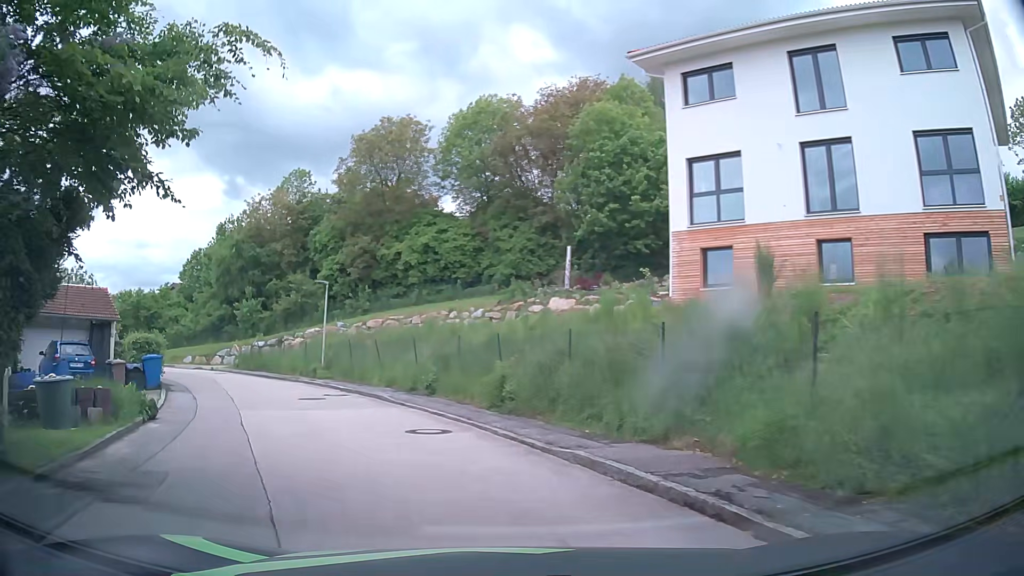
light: Day
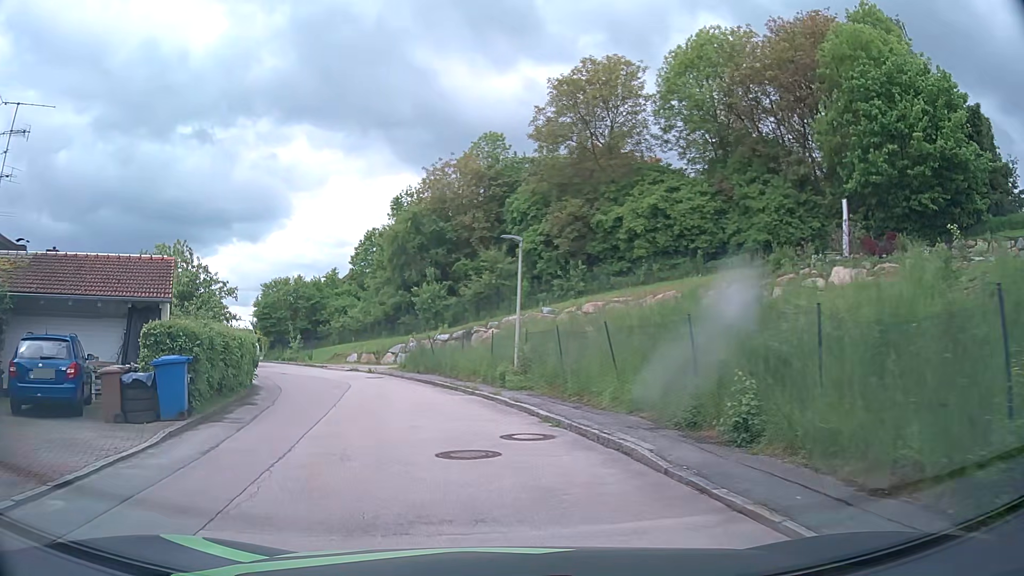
(-1.9, +10.7) m; -18°
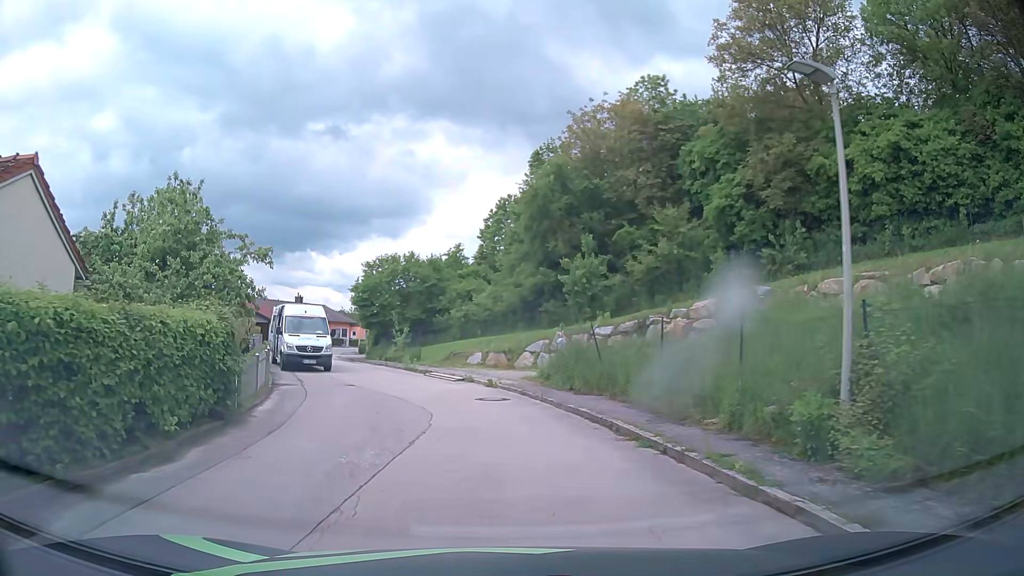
(-1.5, +12.0) m; -12°
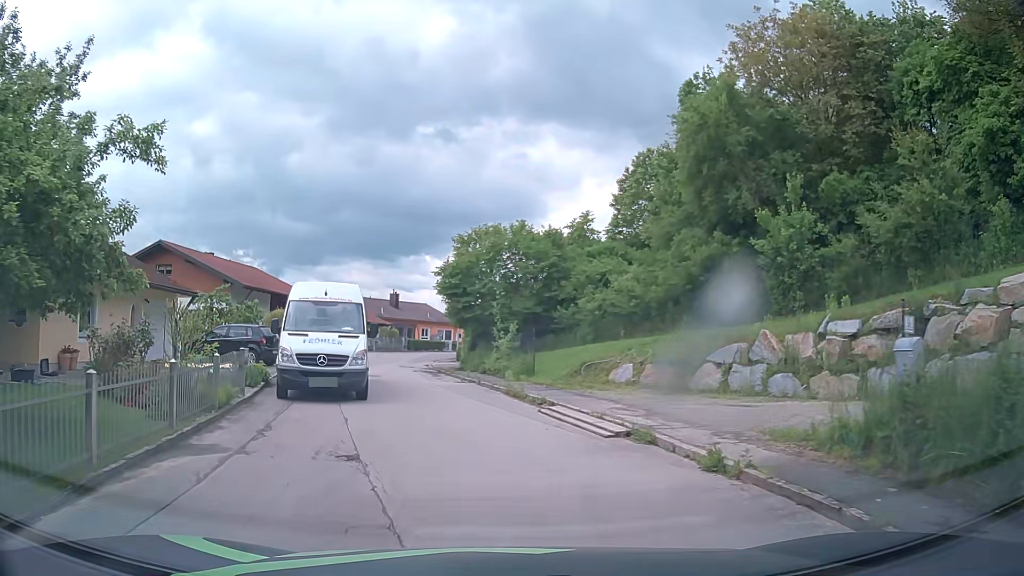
(-1.1, +11.9) m; -10°
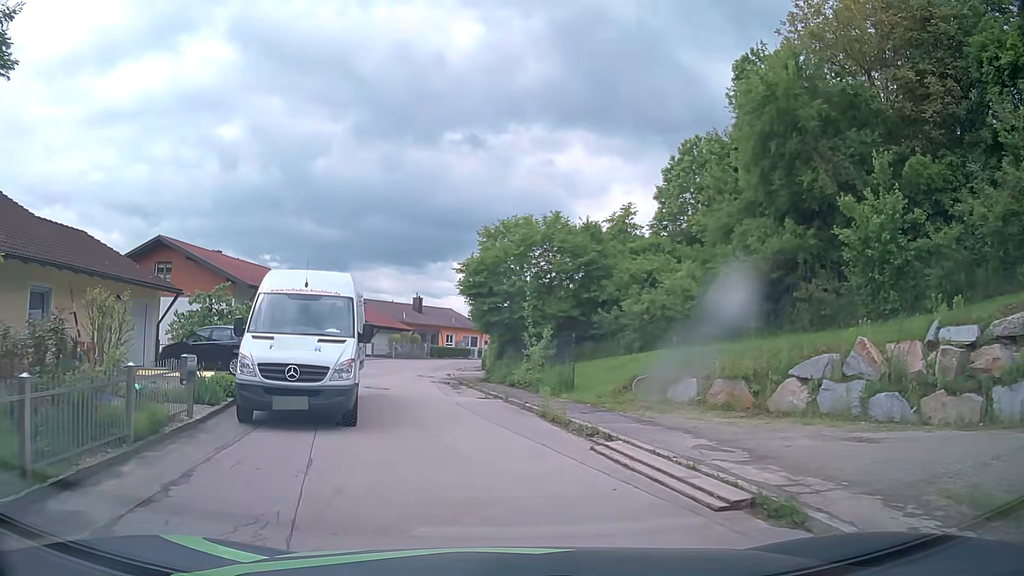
(-0.1, +3.7) m; -3°
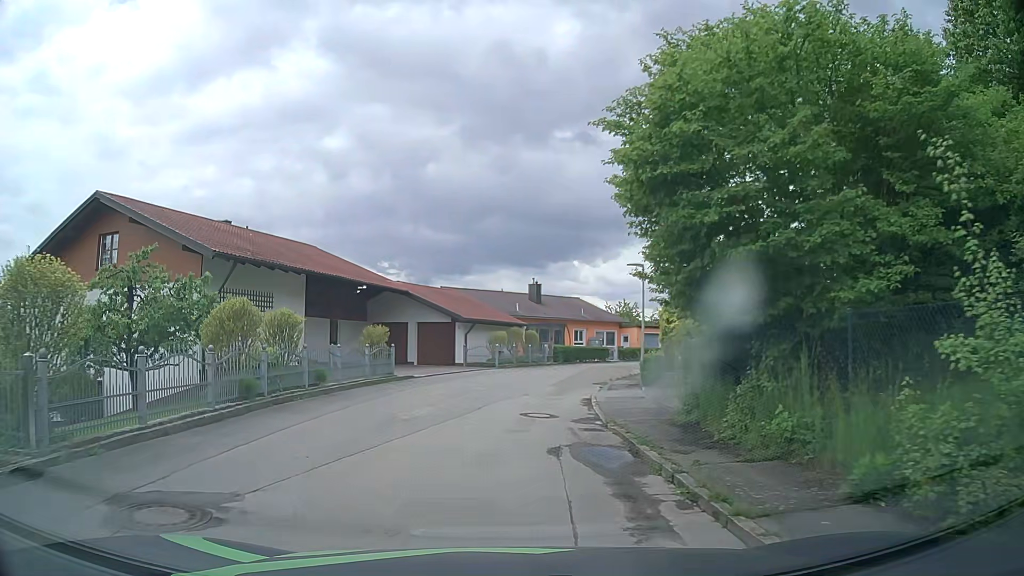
(-1.2, +16.8) m; -9°
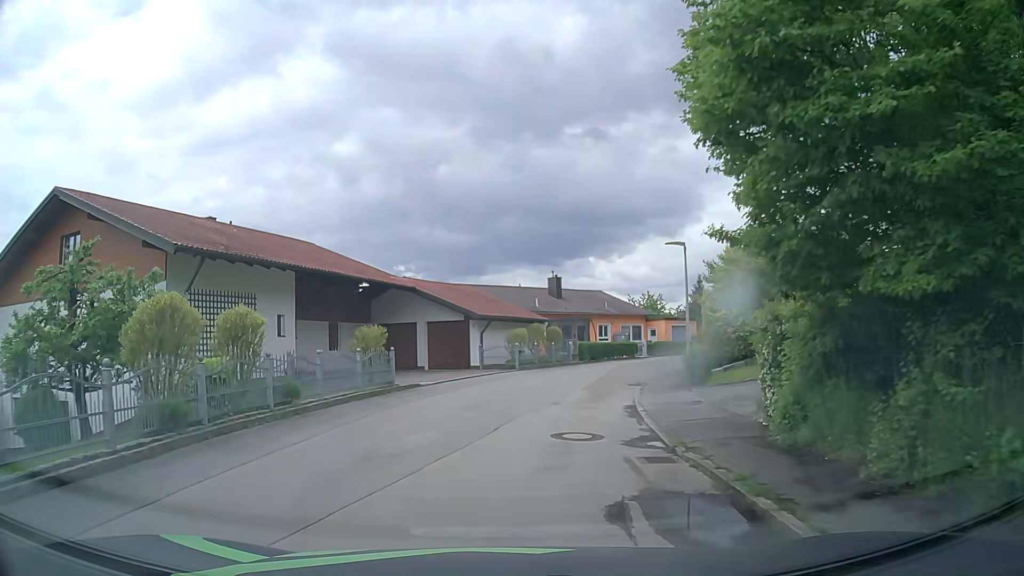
(0.0, +3.6) m; -1°
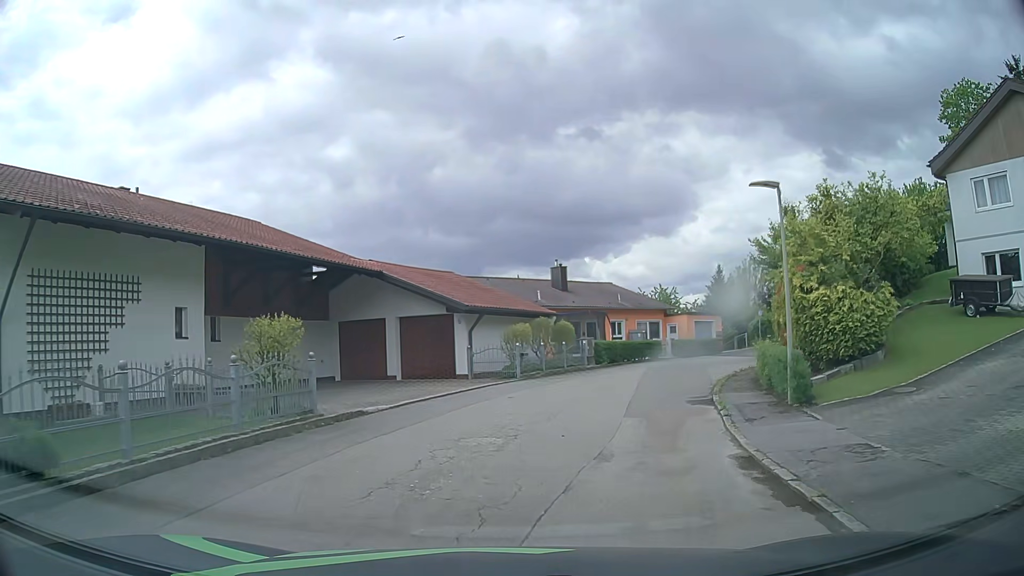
(-0.2, +7.5) m; +1°
(0, +10) (+3, +20) (+7, +29) (+12, +37) (+19, +45) (+27, +51) (+35, +57) (+44, +61) (+53, +65) (+62, +68) m
